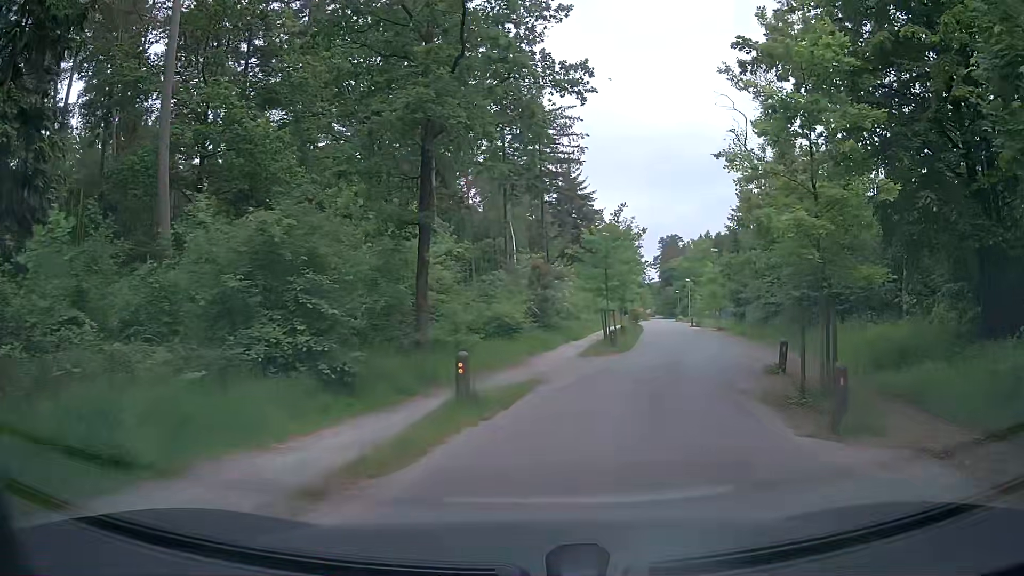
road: unclassified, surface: asphalt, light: Day
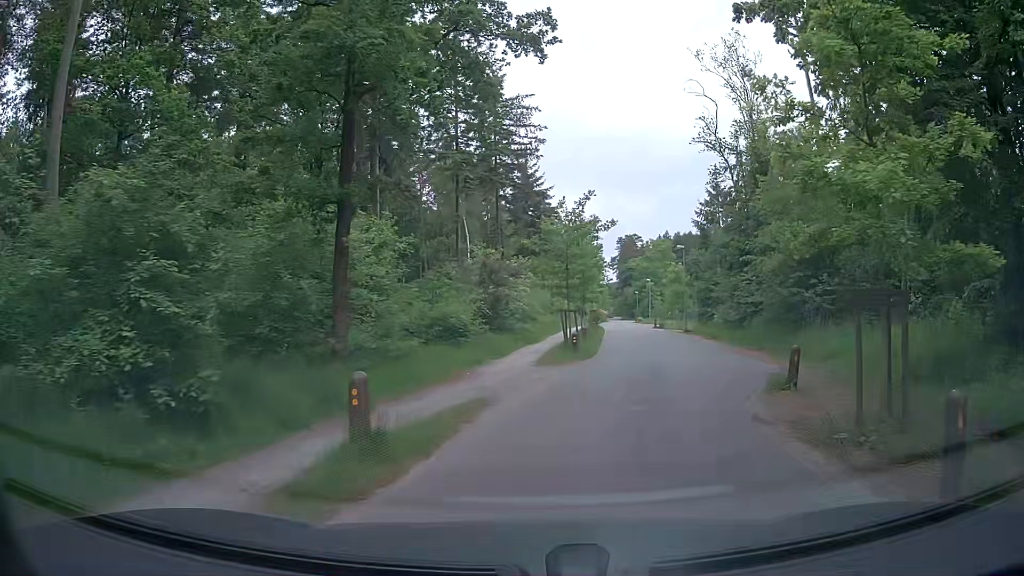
(+0.1, +3.4) m; +4°
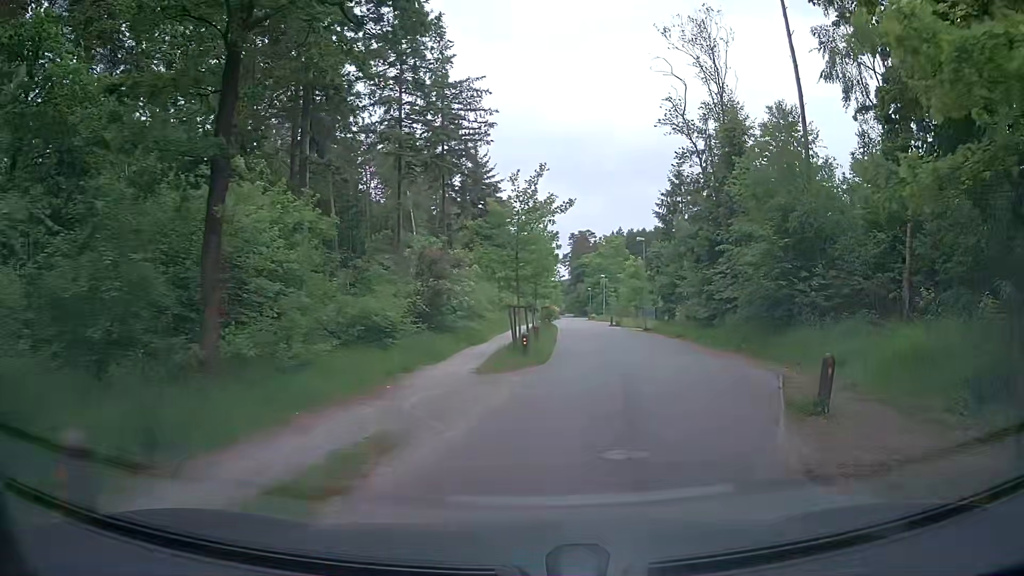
(+0.1, +3.6) m; +3°
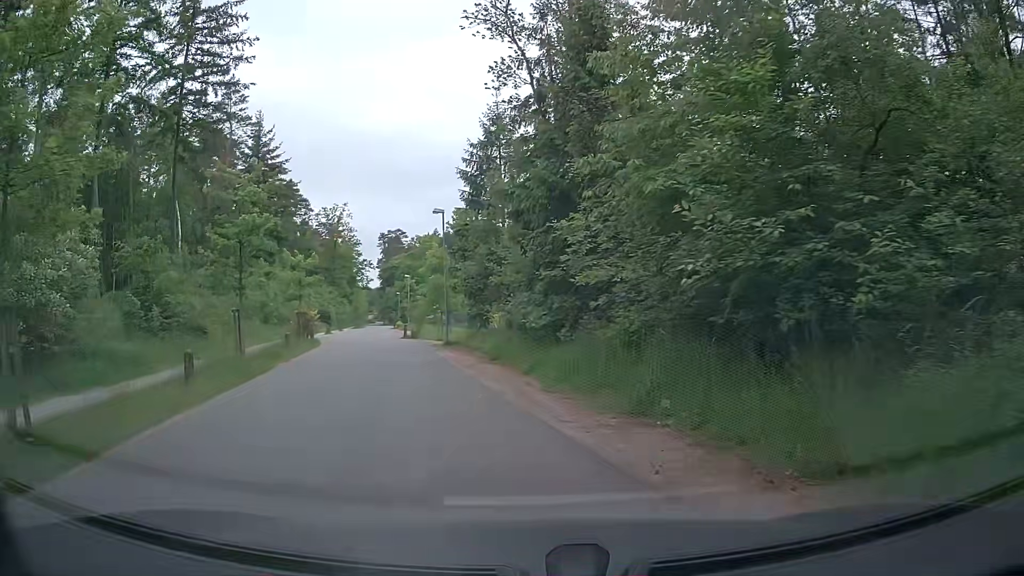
(+3.1, +14.6) m; +17°
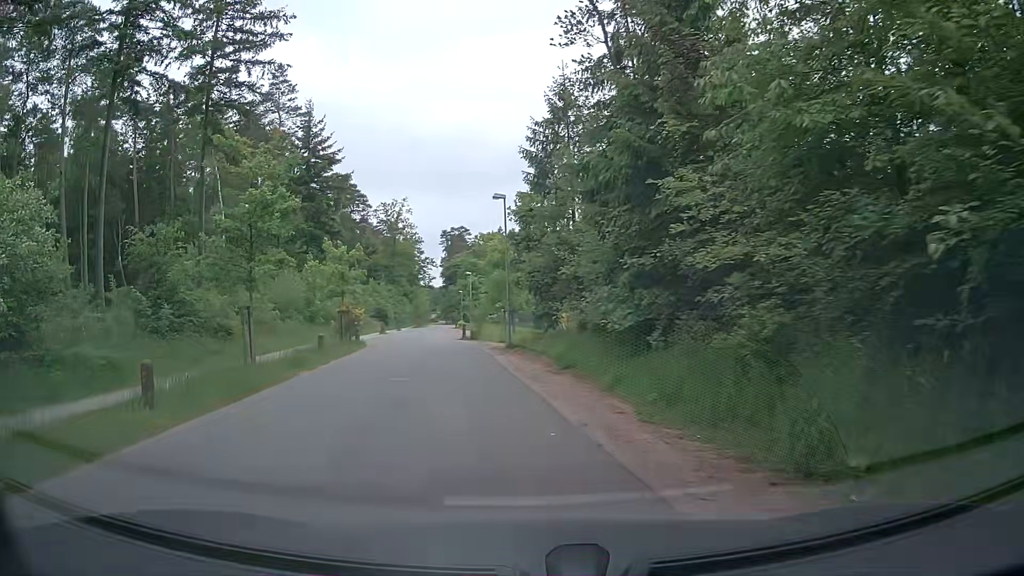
(-0.1, +3.8) m; -5°
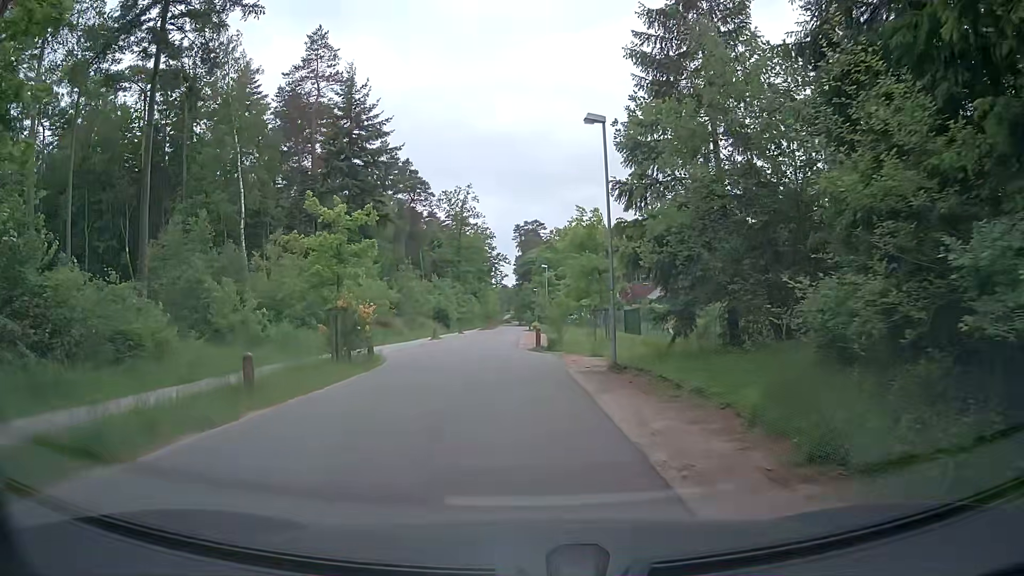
(-0.8, +11.2) m; -7°
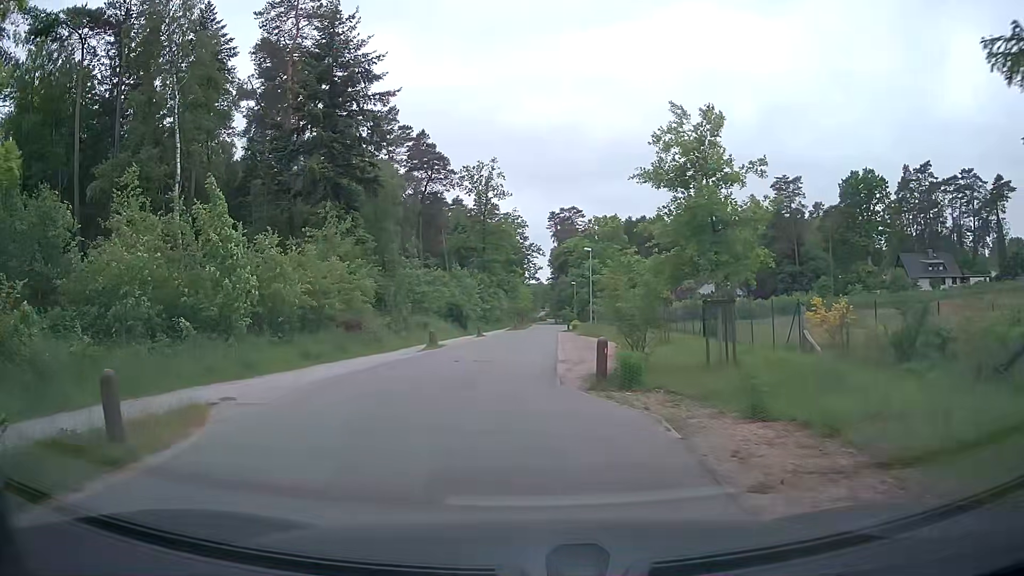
(-0.1, +14.0) m; -2°
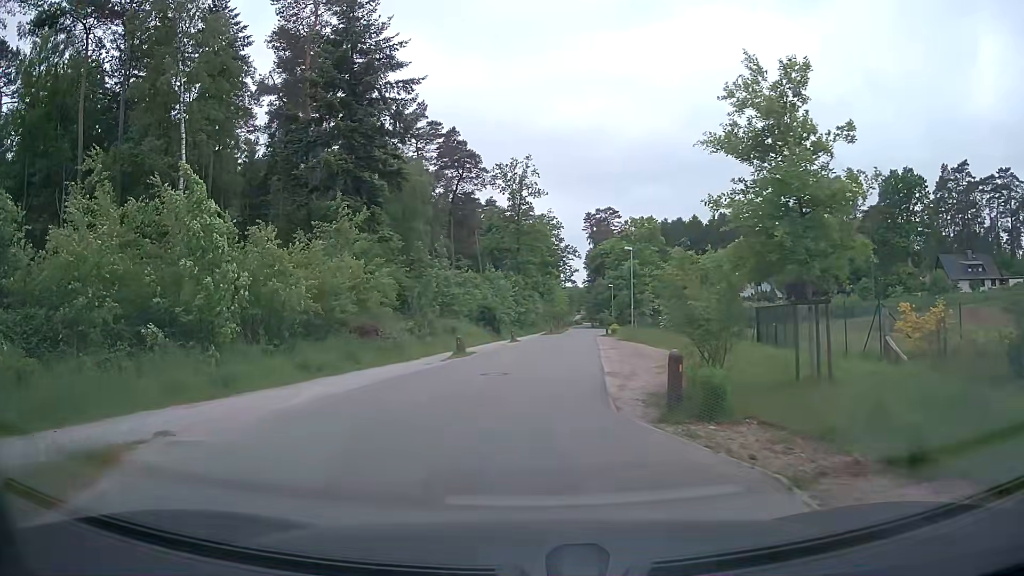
(-0.1, +3.1) m; -4°
